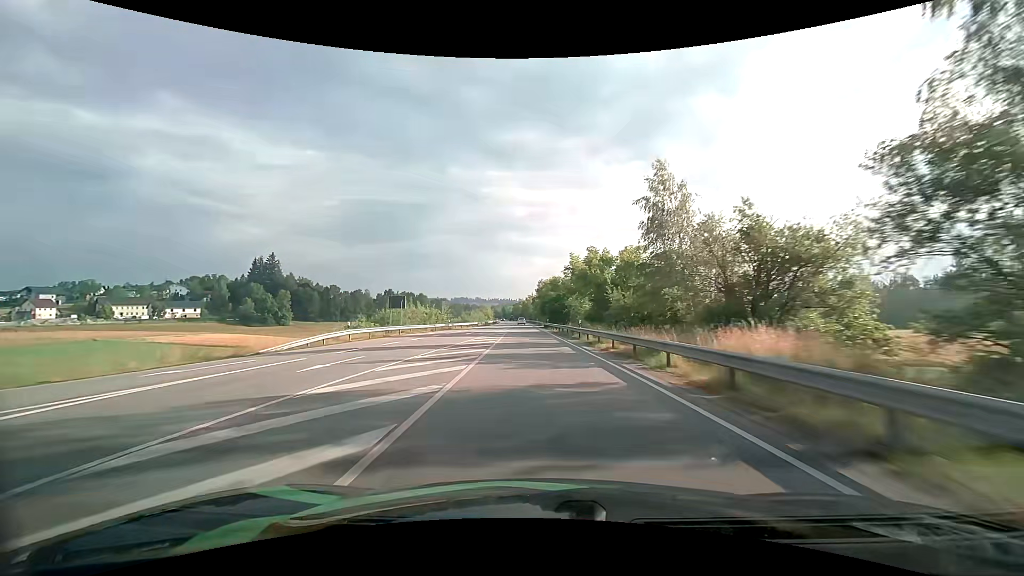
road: primary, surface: asphalt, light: Day
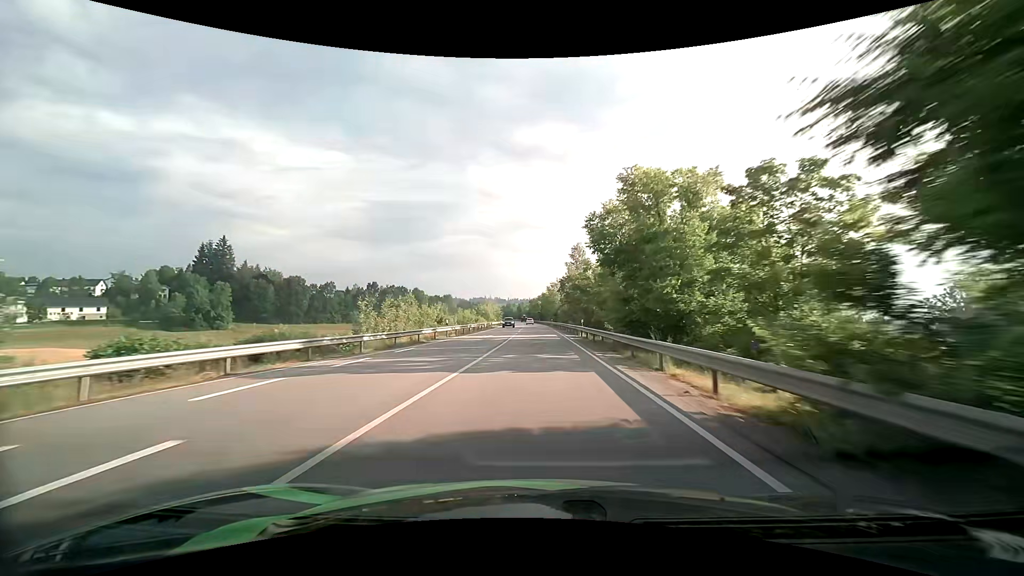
(-1.4, +72.6) m; -2°
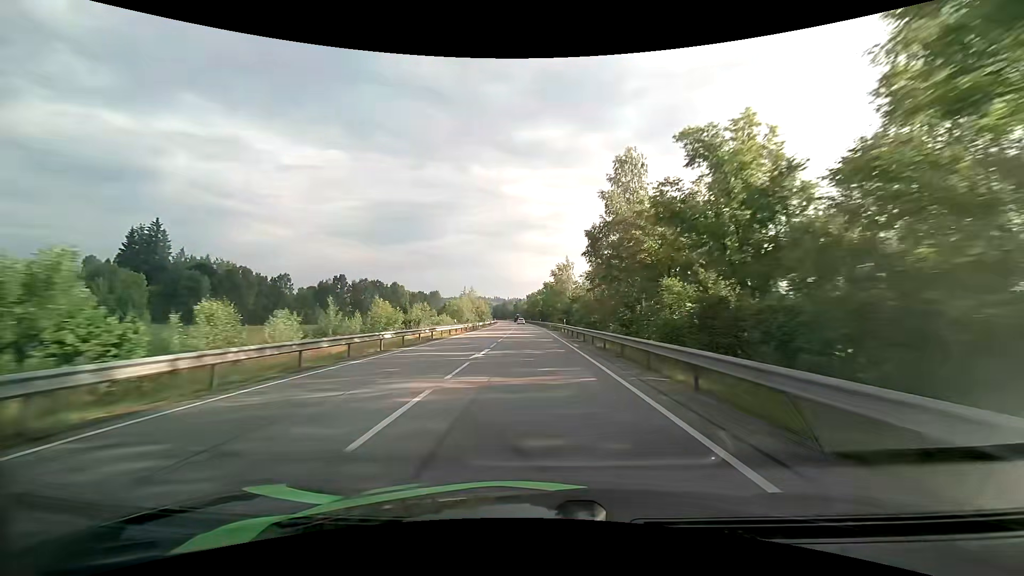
(+0.1, +43.4) m; 0°
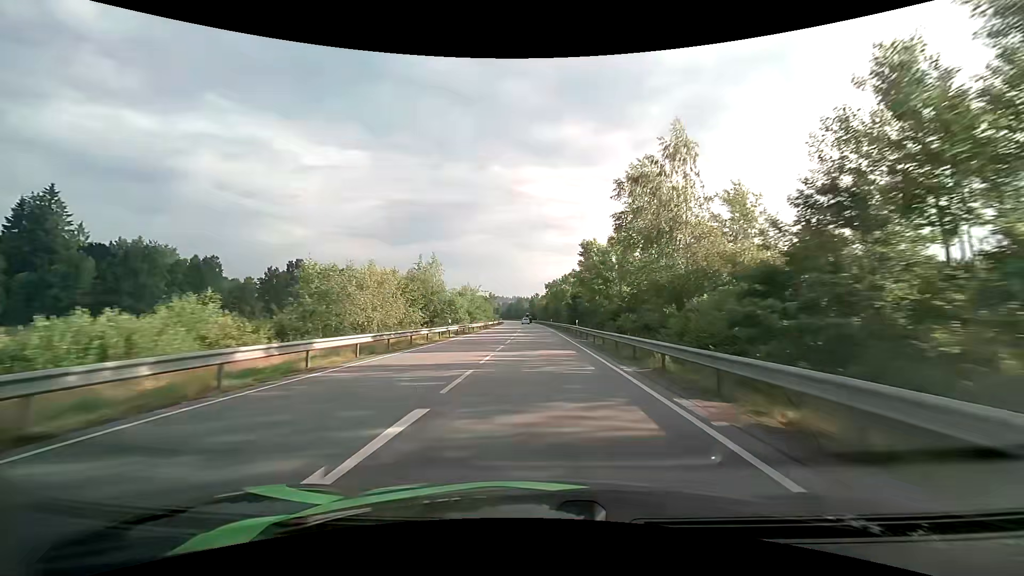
(-1.4, +56.6) m; -2°
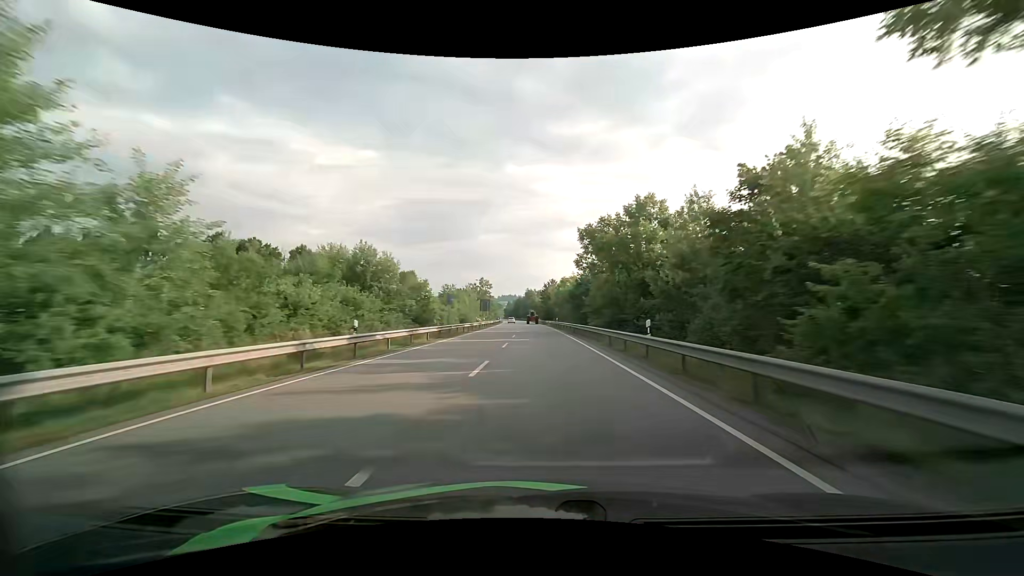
(-0.9, +69.1) m; -2°
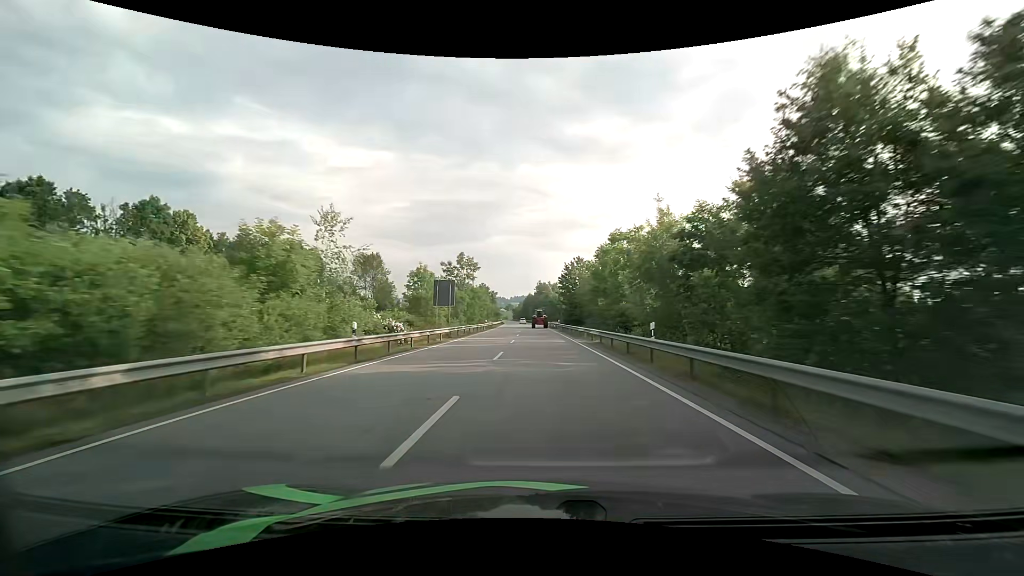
(-0.6, +52.6) m; -1°
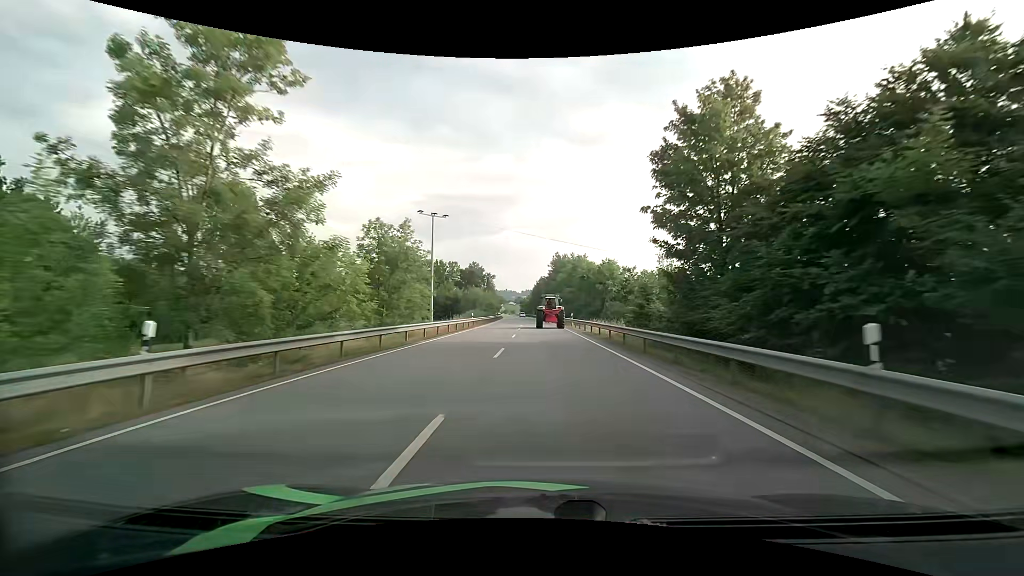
(-1.2, +61.6) m; -1°
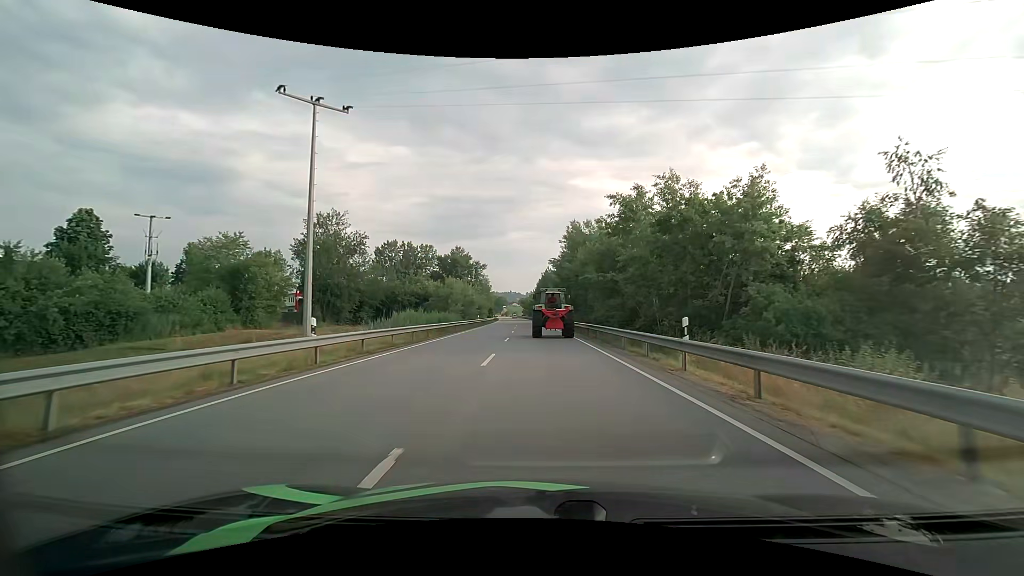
(-0.3, +36.9) m; -1°
(0, +10) (0, +20) (0, +30) (0, +40) (0, +50) (-1, +60) (-1, +70) (-2, +80) (-3, +90) (-4, +100) m
